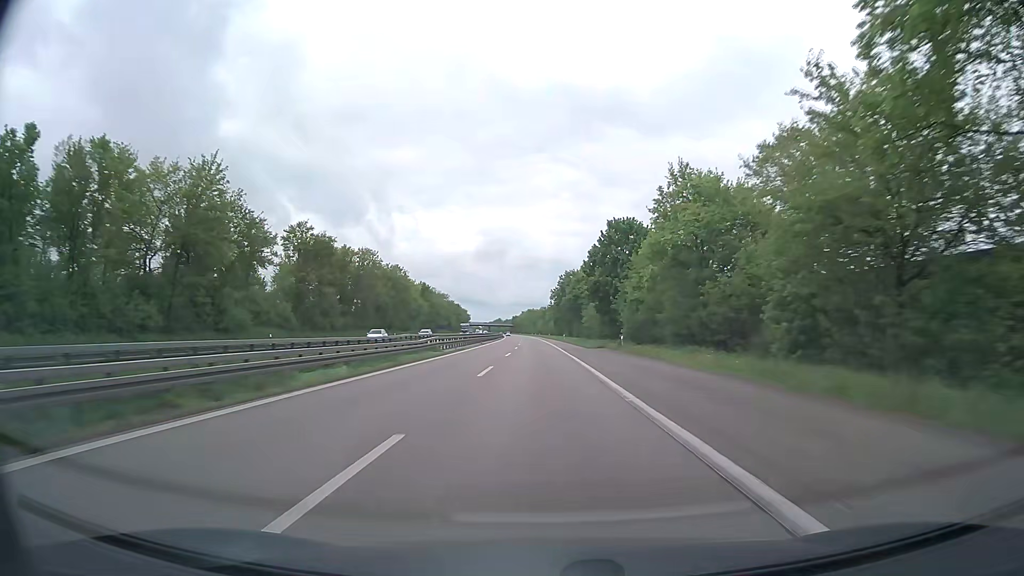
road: trunk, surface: asphalt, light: Day
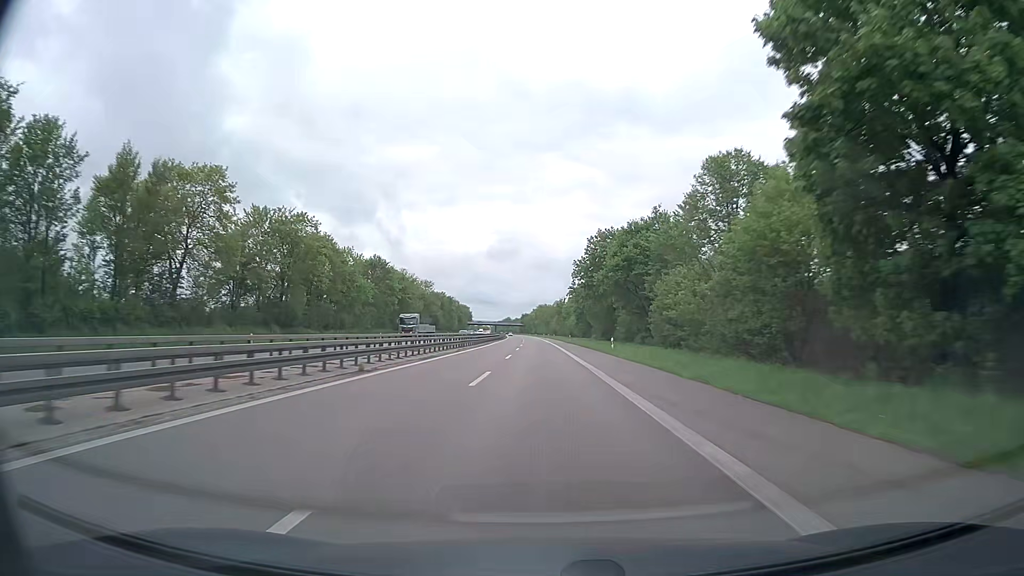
(-0.8, +58.0) m; -1°
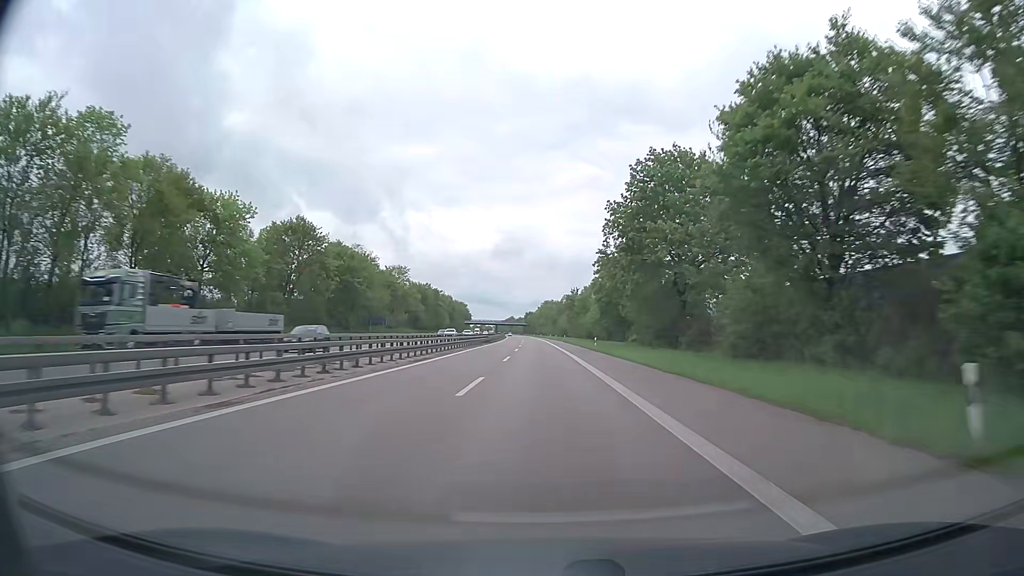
(-0.2, +38.7) m; -1°
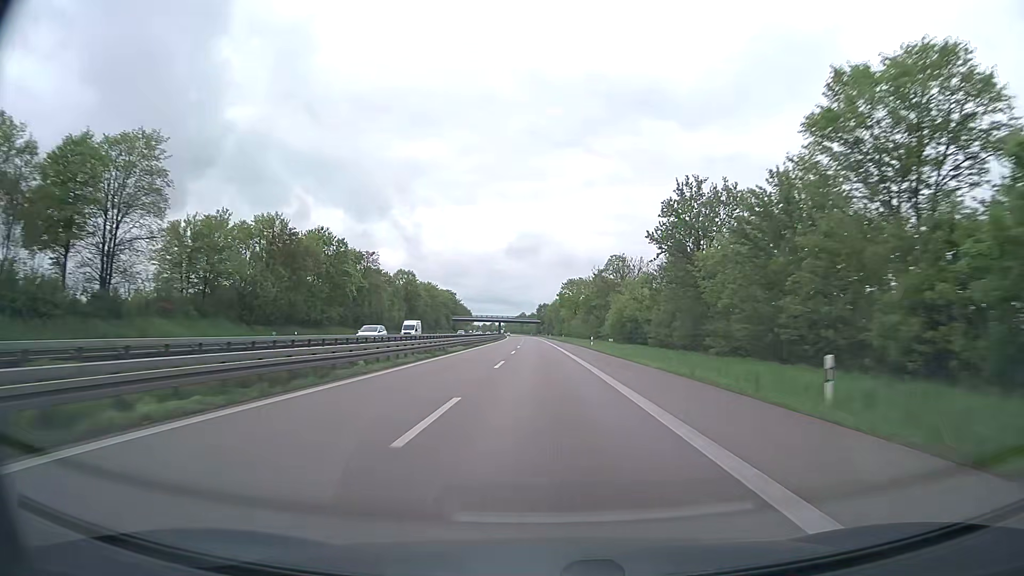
(-1.2, +96.6) m; -1°
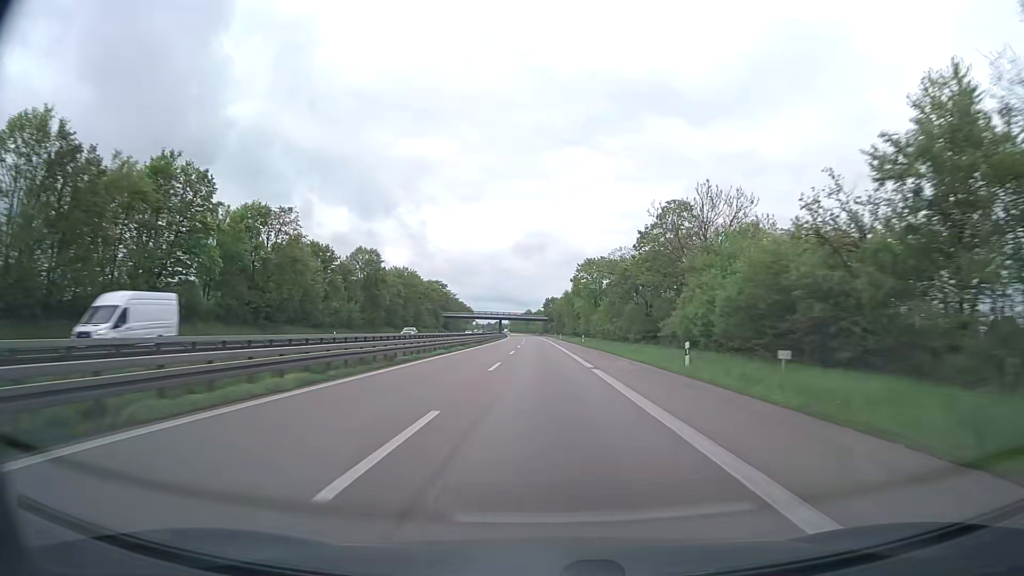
(-0.3, +38.7) m; -1°
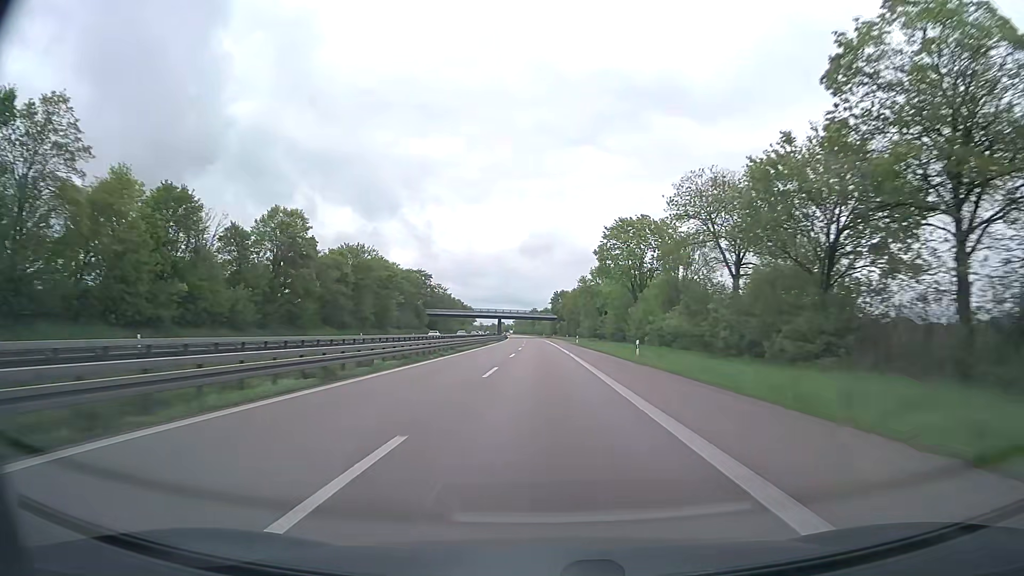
(-0.1, +38.7) m; 0°
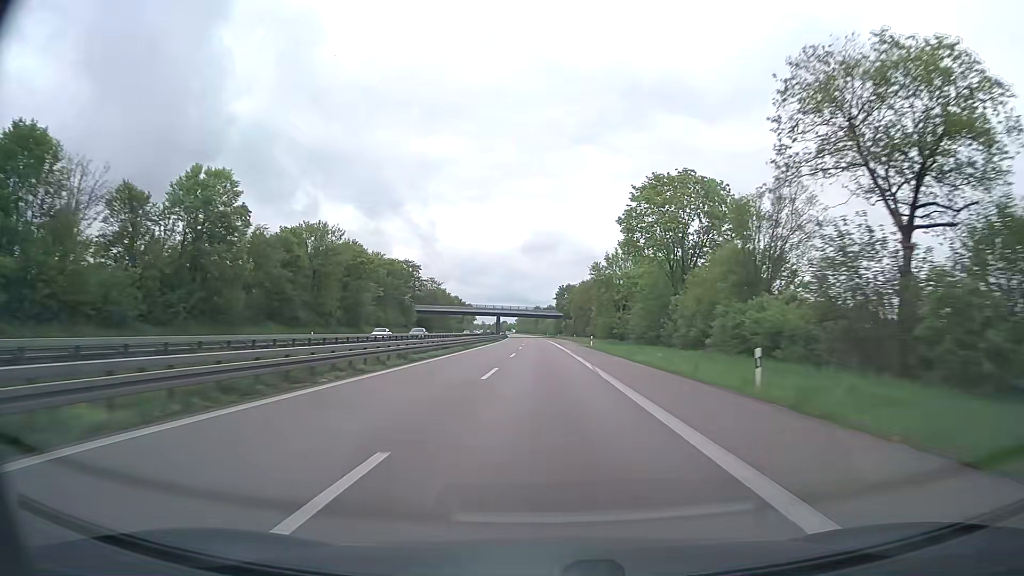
(-0.1, +19.3) m; 0°
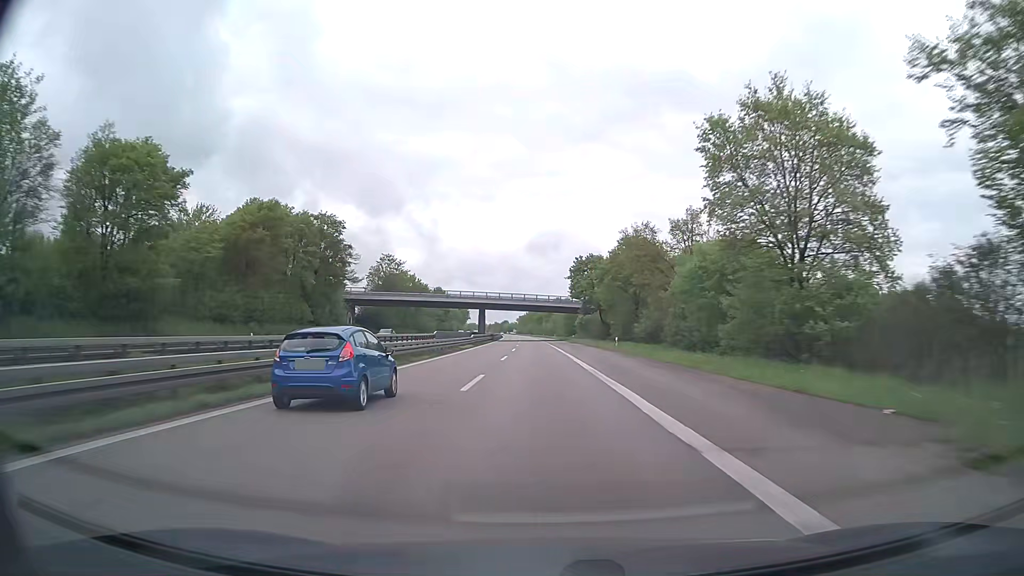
(-0.3, +58.0) m; 0°
(0, +10) (0, +20) (0, +30) (0, +40) (0, +50) (-1, +60) (-1, +70) (-1, +80) (-1, +90) (-2, +100) m
